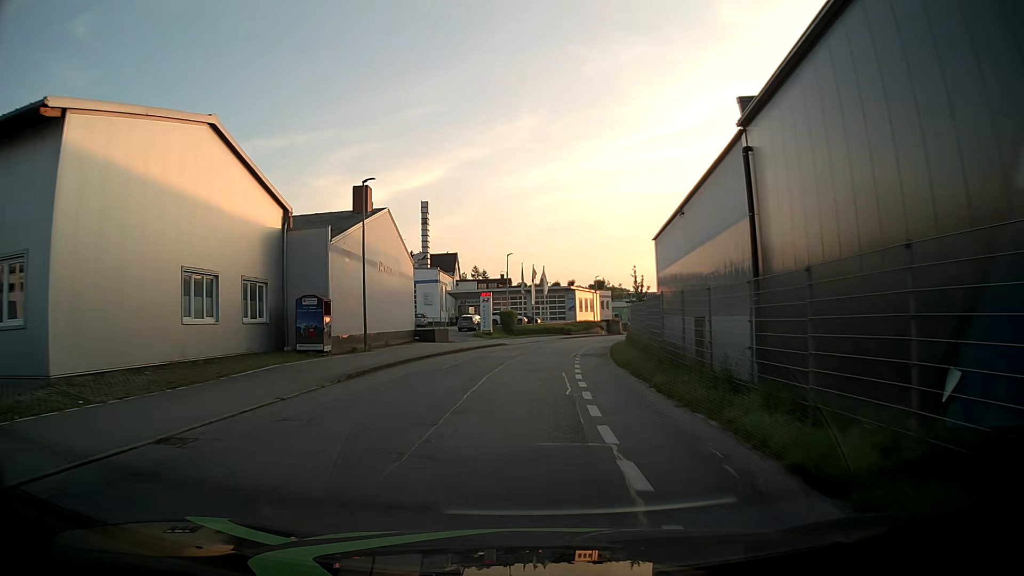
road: residential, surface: asphalt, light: Day
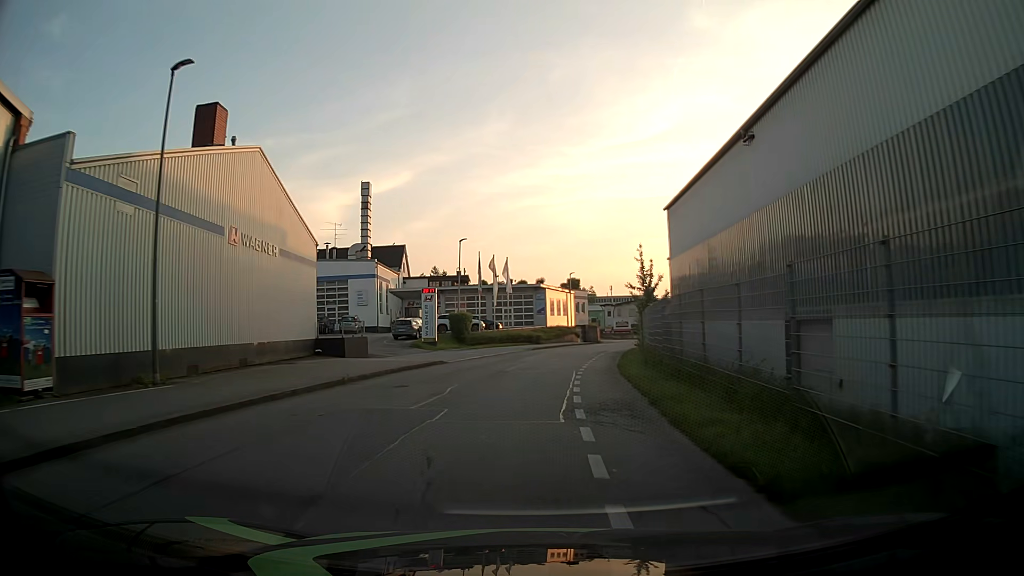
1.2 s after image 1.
(+0.5, +15.5) m; +3°
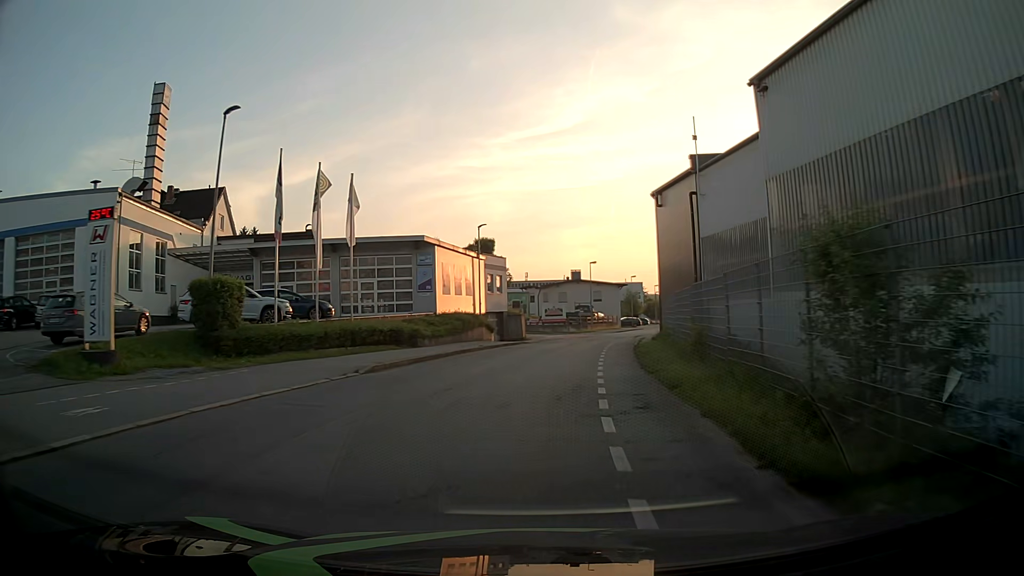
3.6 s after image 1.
(+1.3, +30.6) m; +6°
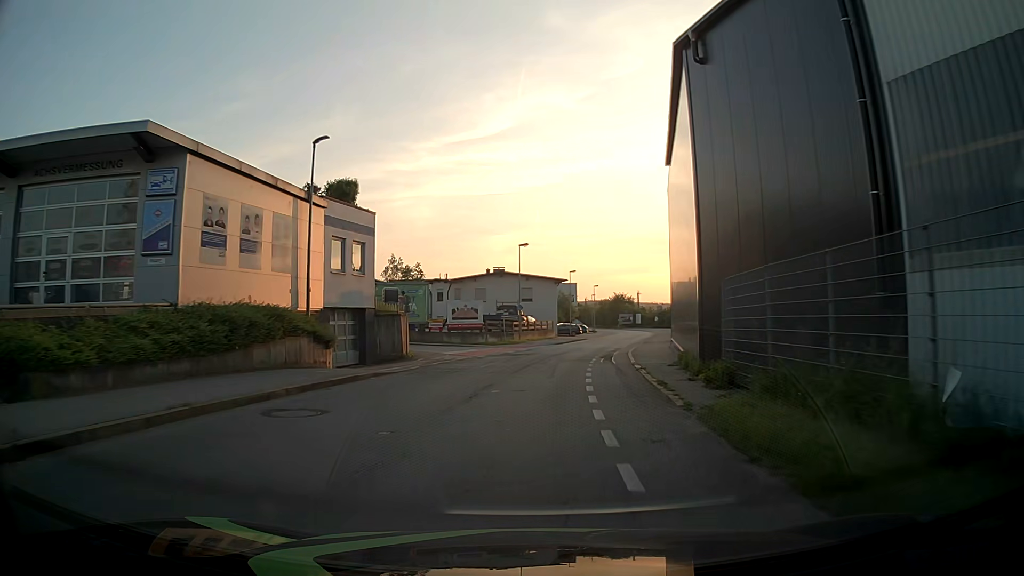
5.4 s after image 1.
(+1.4, +22.9) m; +7°
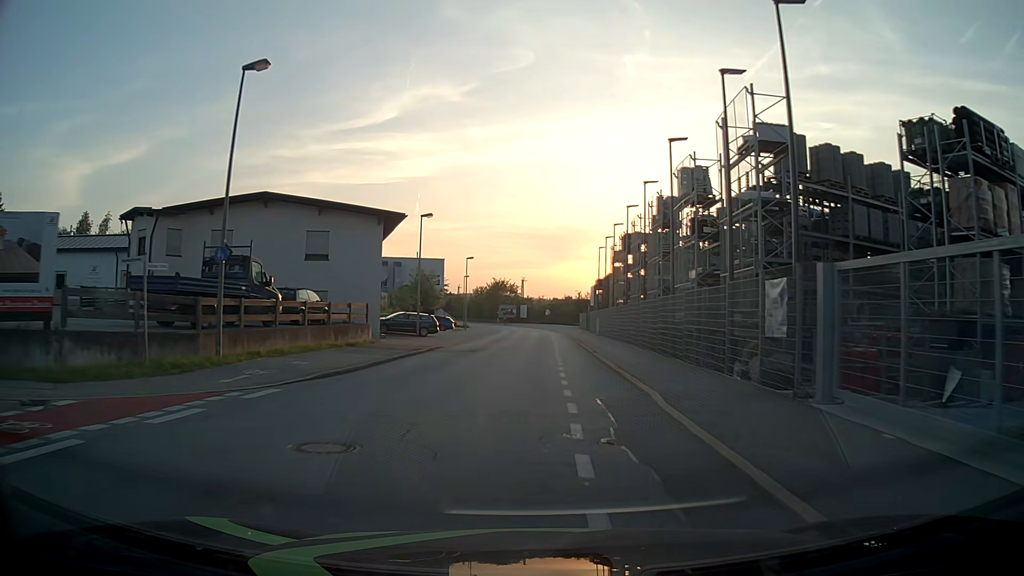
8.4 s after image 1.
(+3.8, +38.1) m; +10°
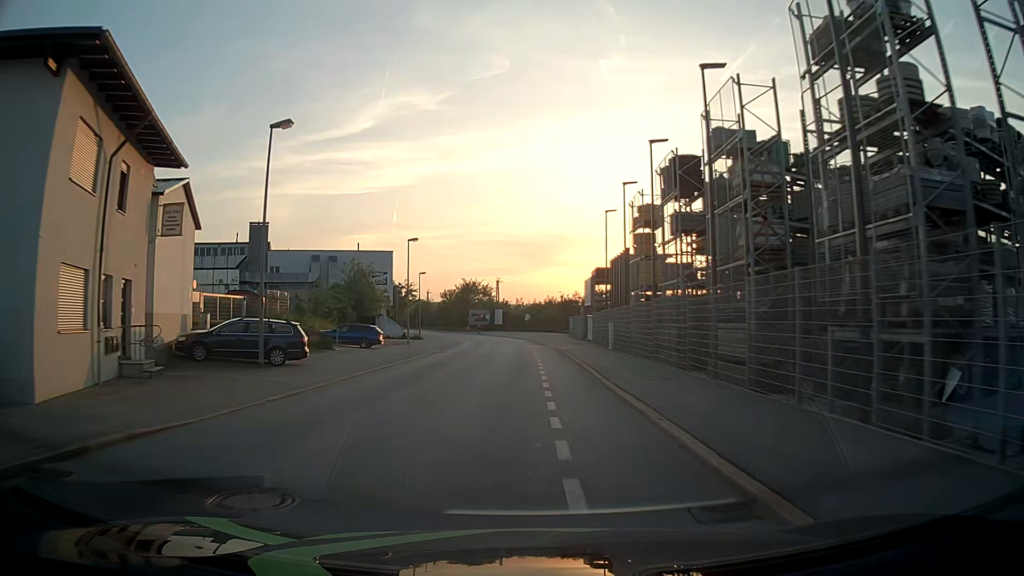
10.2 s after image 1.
(+0.7, +22.9) m; +3°
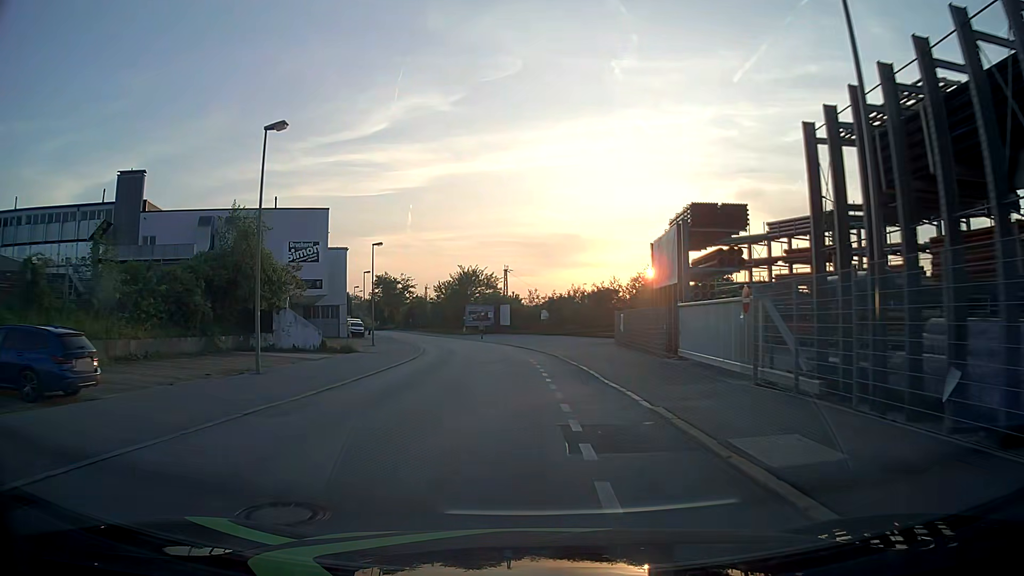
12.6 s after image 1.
(-0.7, +30.5) m; -2°
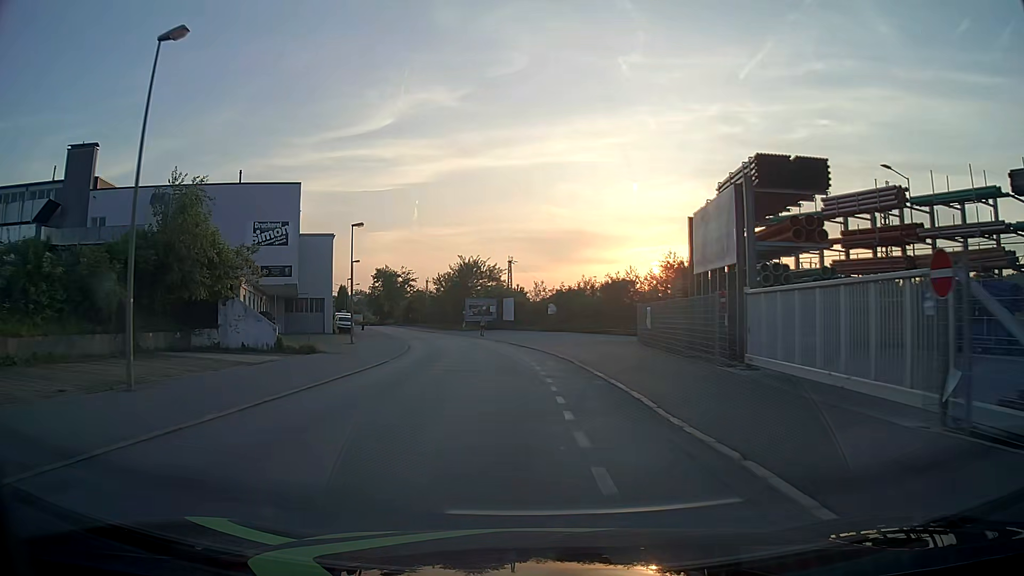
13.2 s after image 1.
(0.0, +7.6) m; 0°
(0, +10) (-1, +20) (-2, +30) (-3, +40) (-5, +50) (-7, +59) (-10, +69) (-13, +79) (-16, +88) (-19, +98) m
